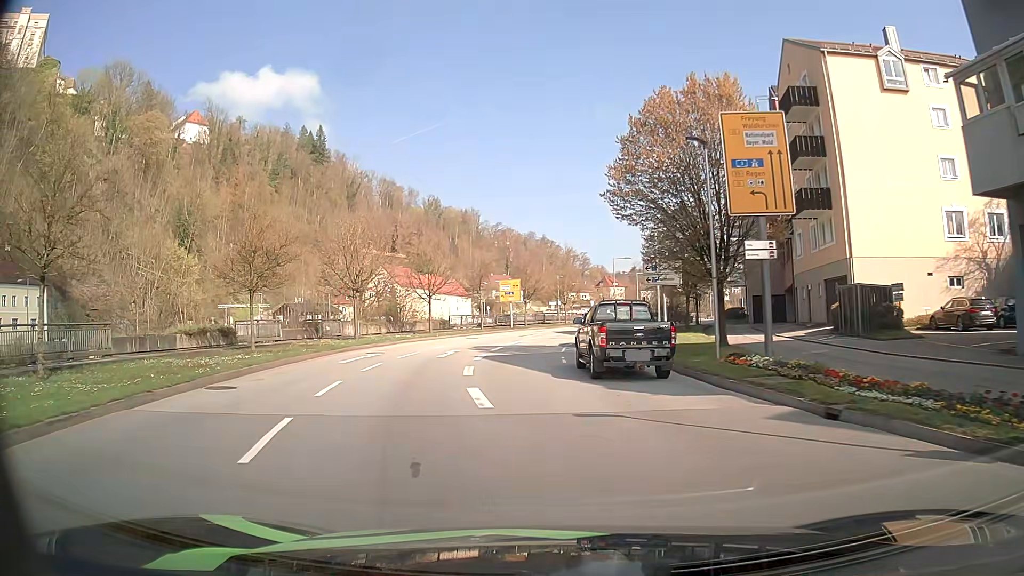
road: primary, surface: asphalt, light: Day
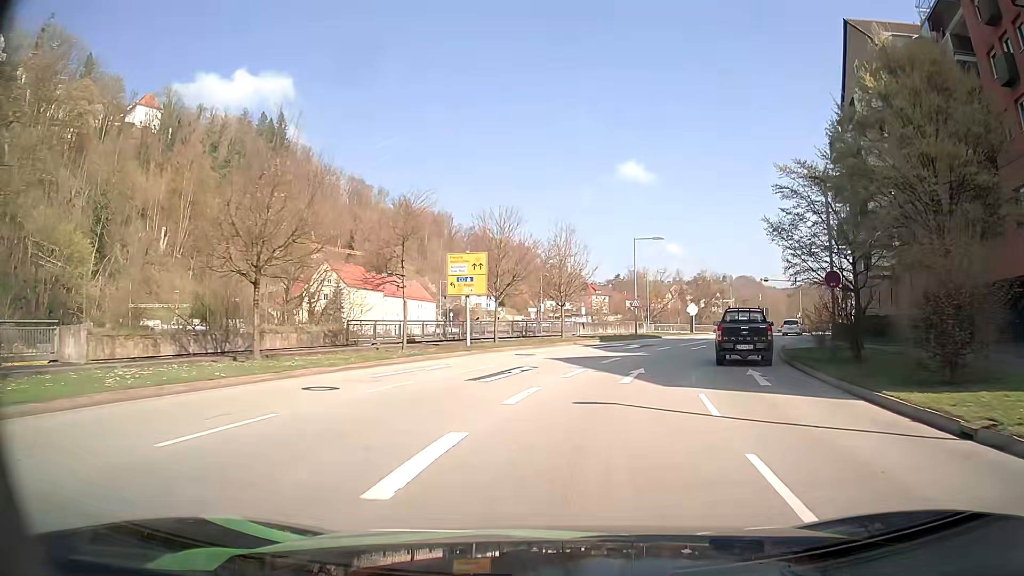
(-0.7, +30.0) m; +3°
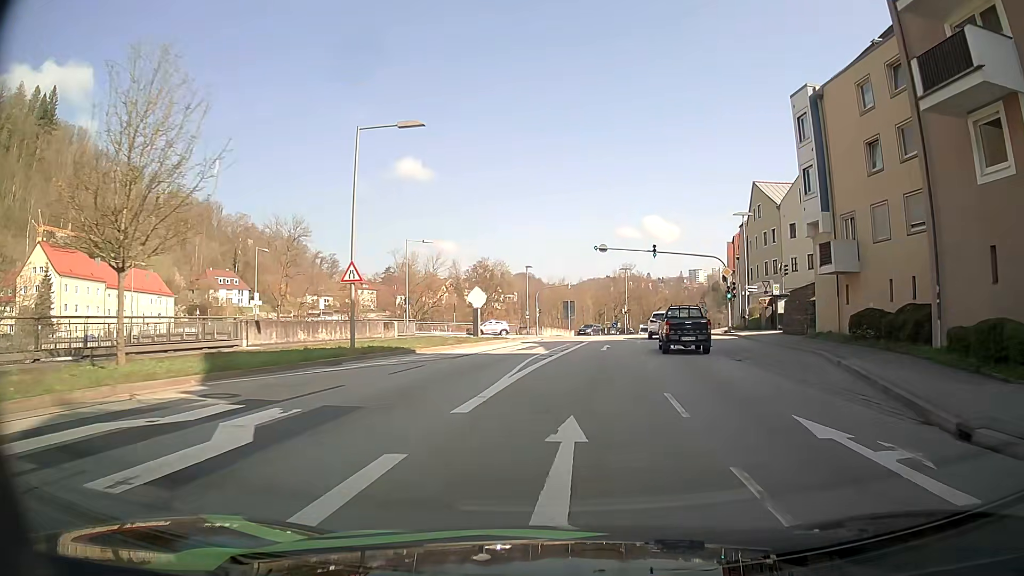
(+5.4, +30.6) m; +19°
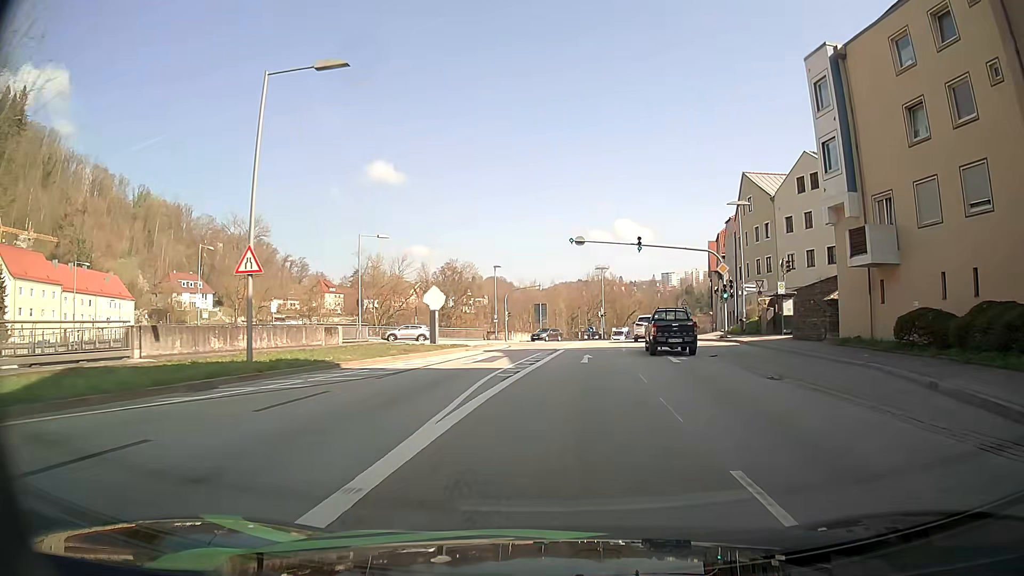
(+0.1, +6.2) m; +2°
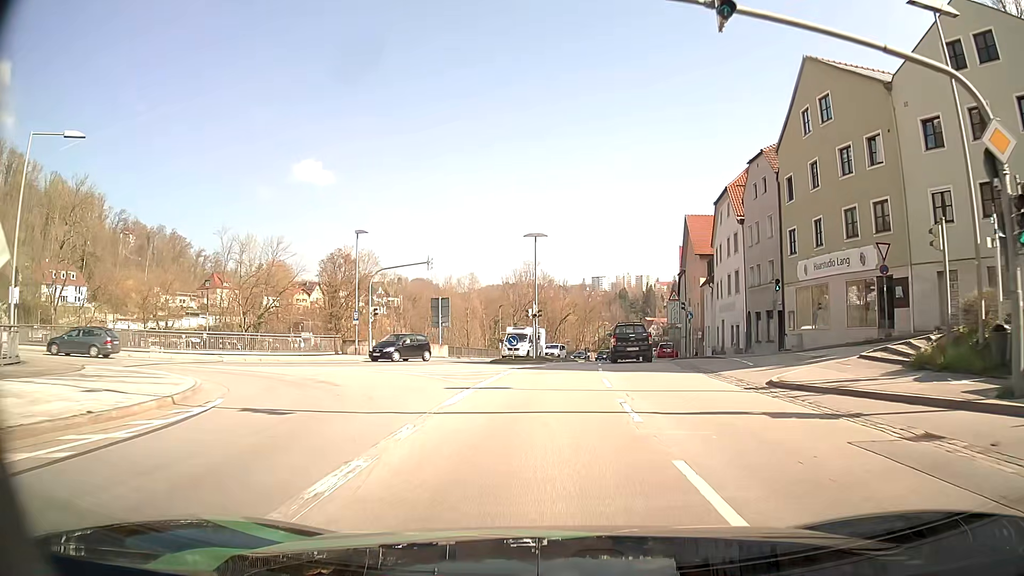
(+2.1, +31.3) m; +6°
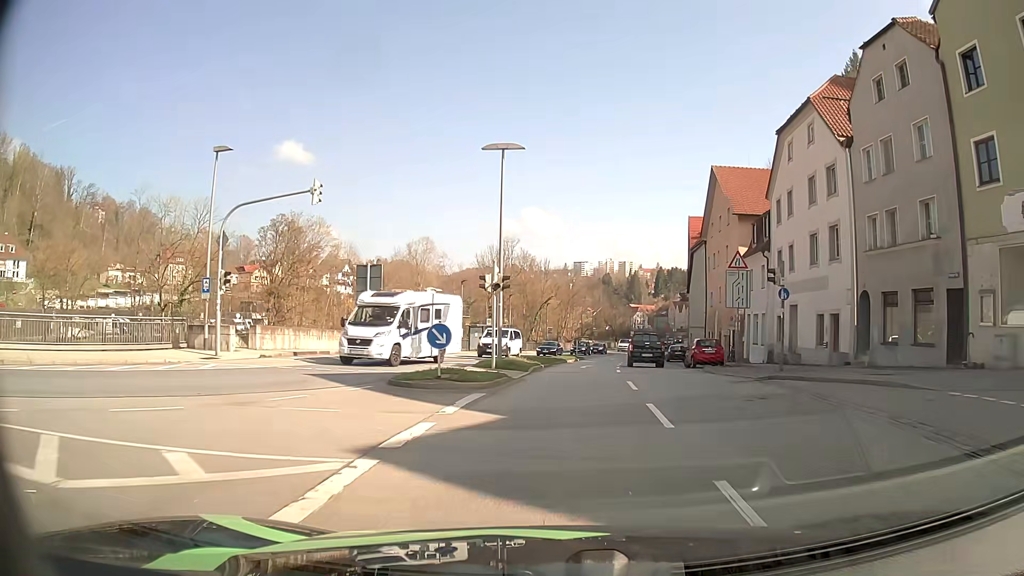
(+0.2, +19.1) m; +1°
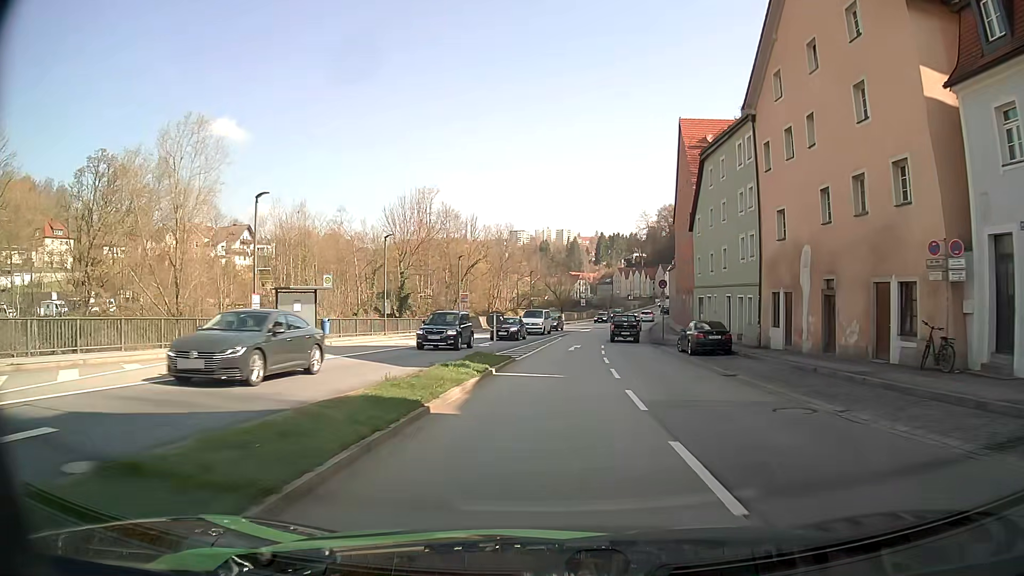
(+1.9, +31.8) m; +6°
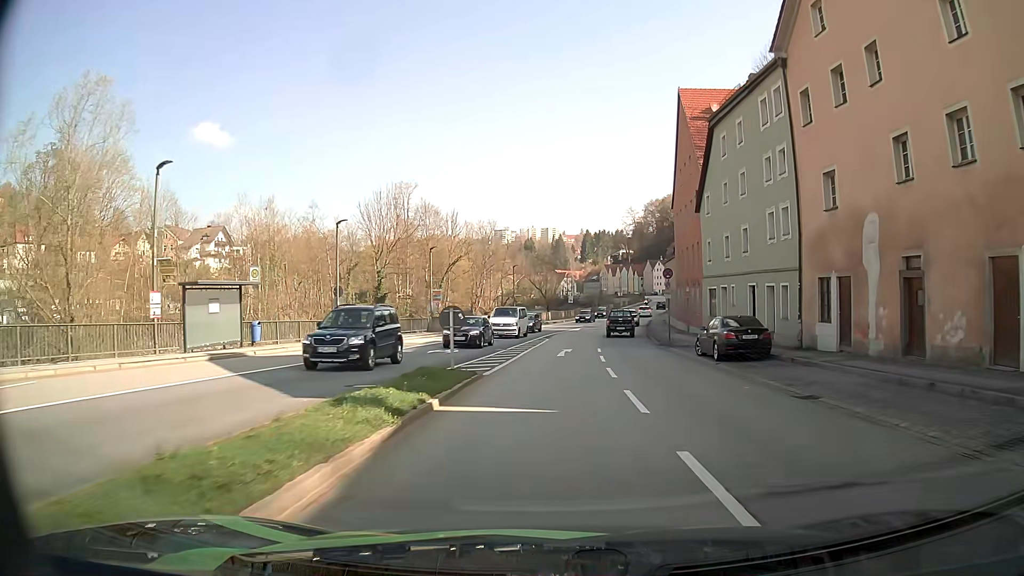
(0.0, +6.9) m; +1°
(0, +10) (0, +20) (+1, +30) (+2, +40) (+3, +50) (+4, +60) (+6, +70) (+8, +79) (+10, +89) (+13, +99) m
